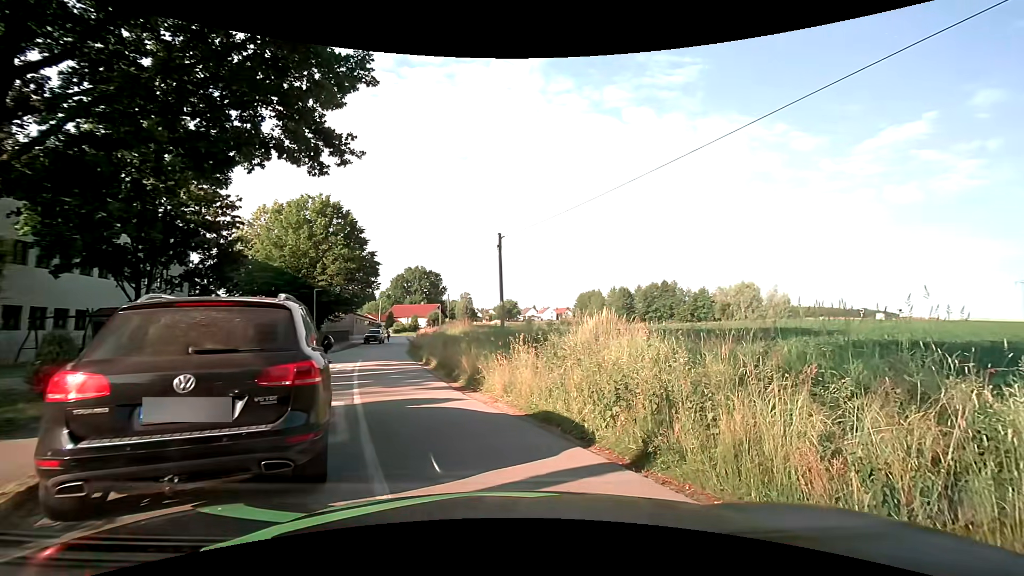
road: residential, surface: asphalt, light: Day
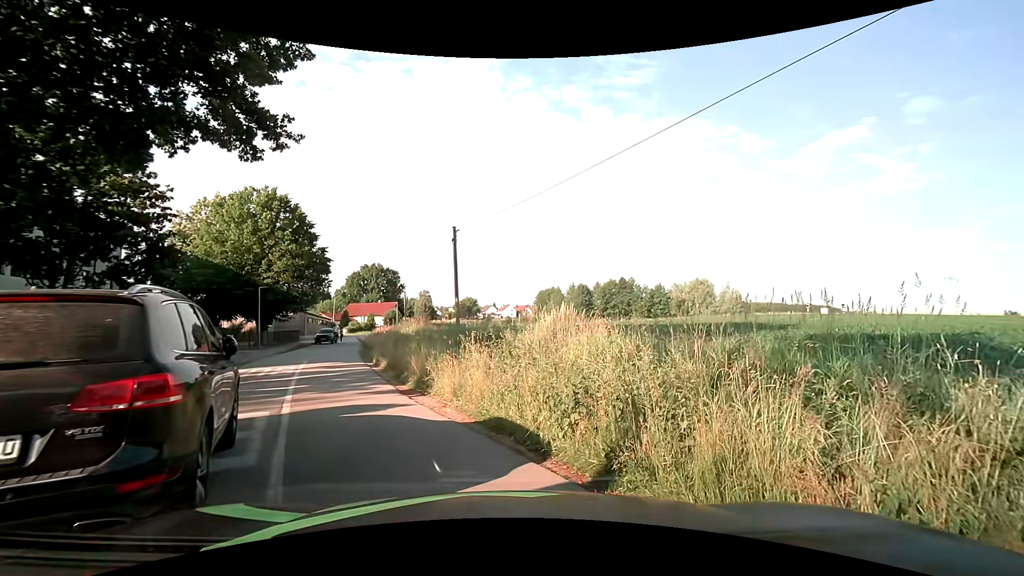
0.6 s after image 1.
(0.0, +1.0) m; +2°
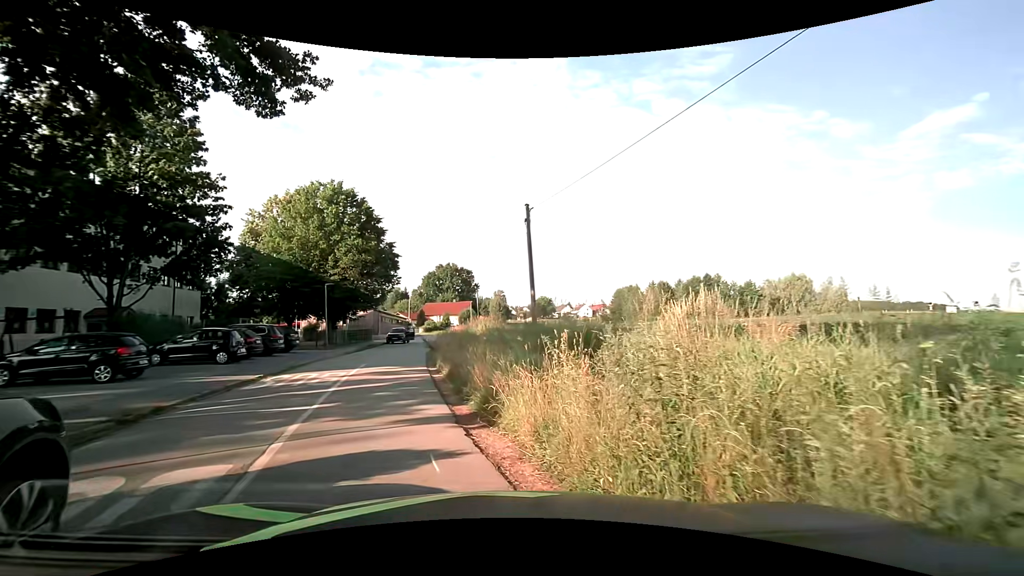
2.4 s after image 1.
(-0.1, +4.2) m; -7°
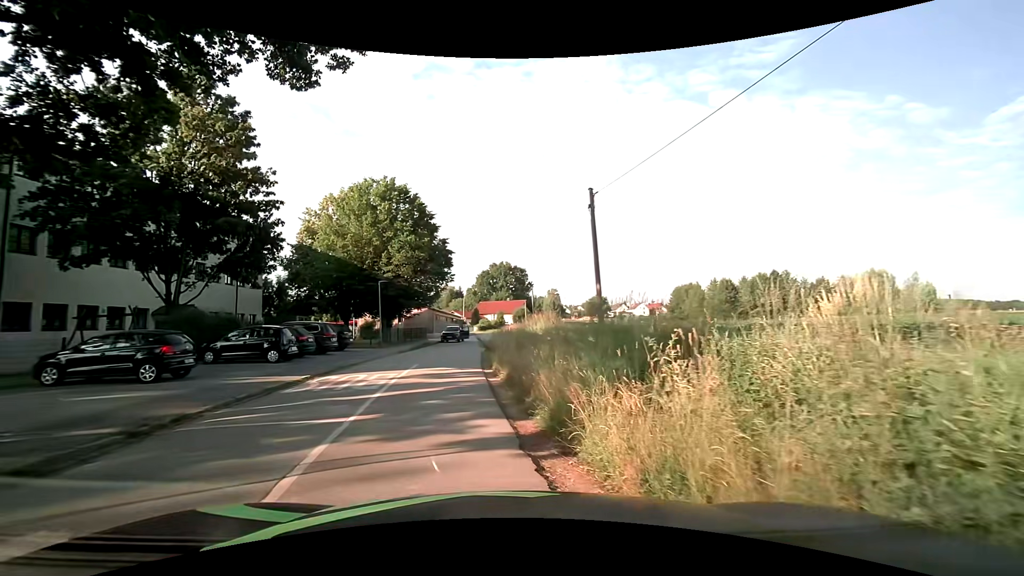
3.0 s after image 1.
(-0.1, +1.8) m; -6°
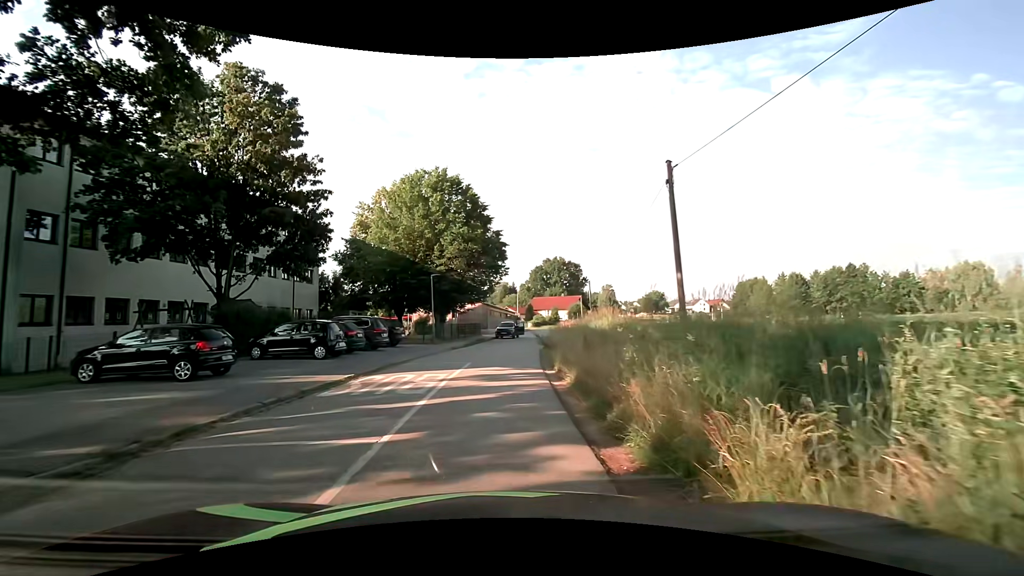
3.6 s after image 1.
(-0.1, +2.1) m; -6°
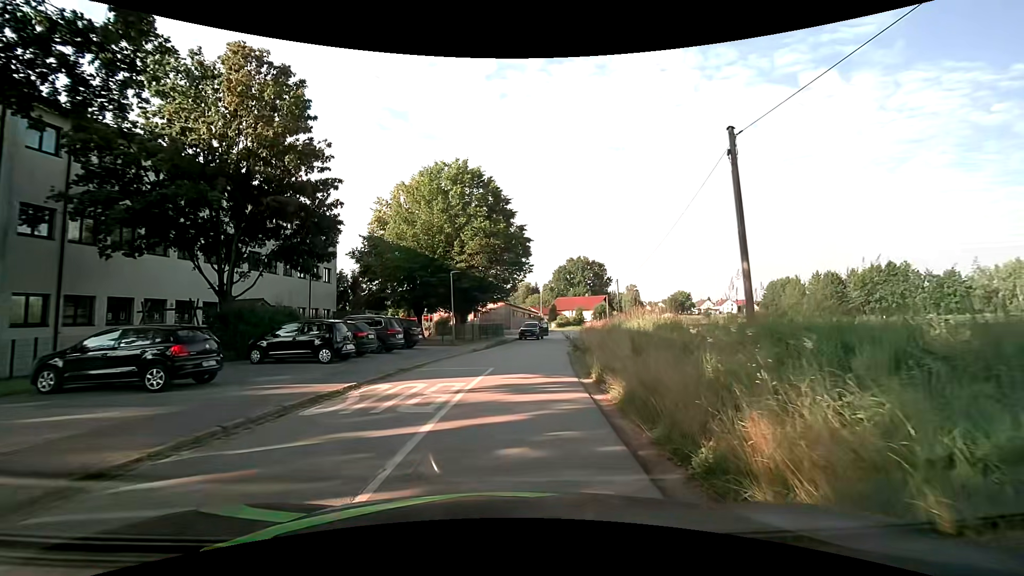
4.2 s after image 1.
(-0.1, +2.3) m; -3°
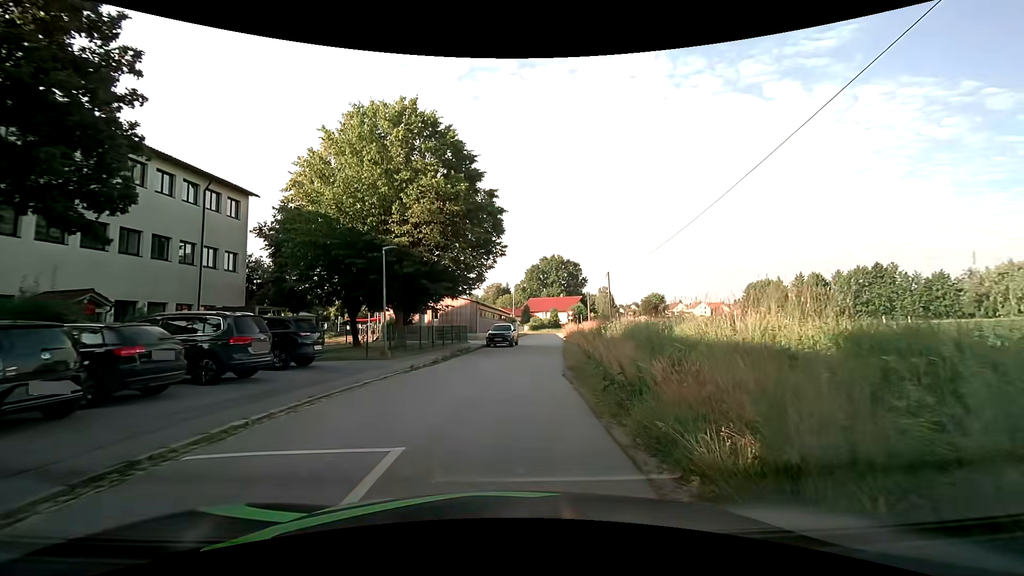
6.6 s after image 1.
(+0.2, +10.2) m; +3°
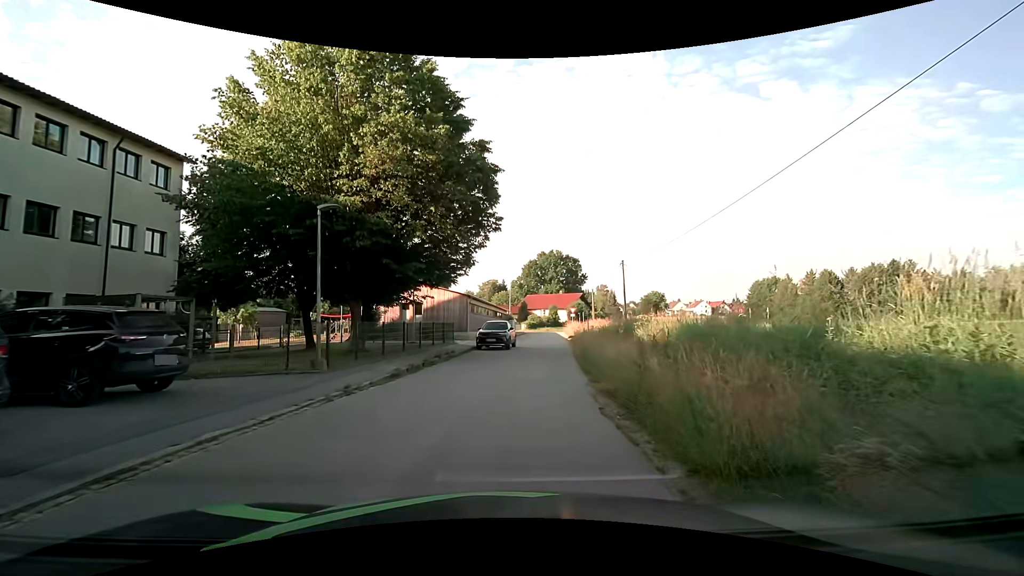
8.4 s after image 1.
(0.0, +6.6) m; +1°
